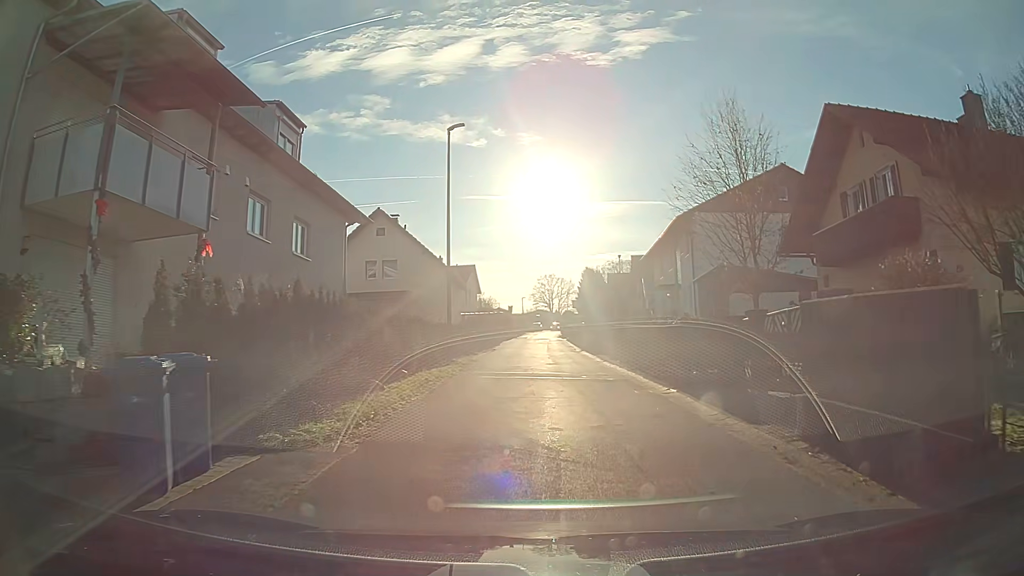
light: Day
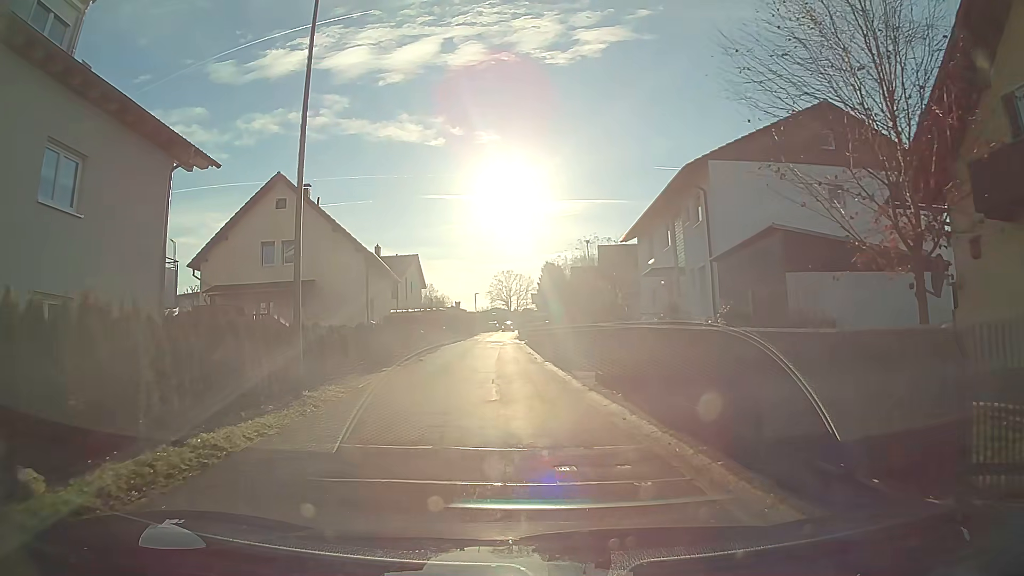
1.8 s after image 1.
(+0.3, +11.0) m; +2°
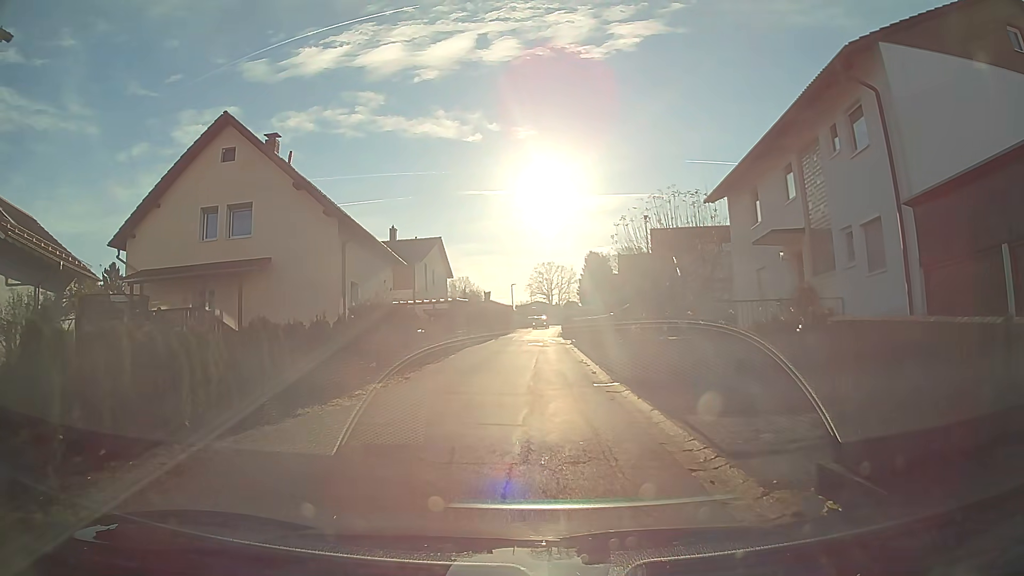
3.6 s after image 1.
(-0.3, +10.3) m; -3°
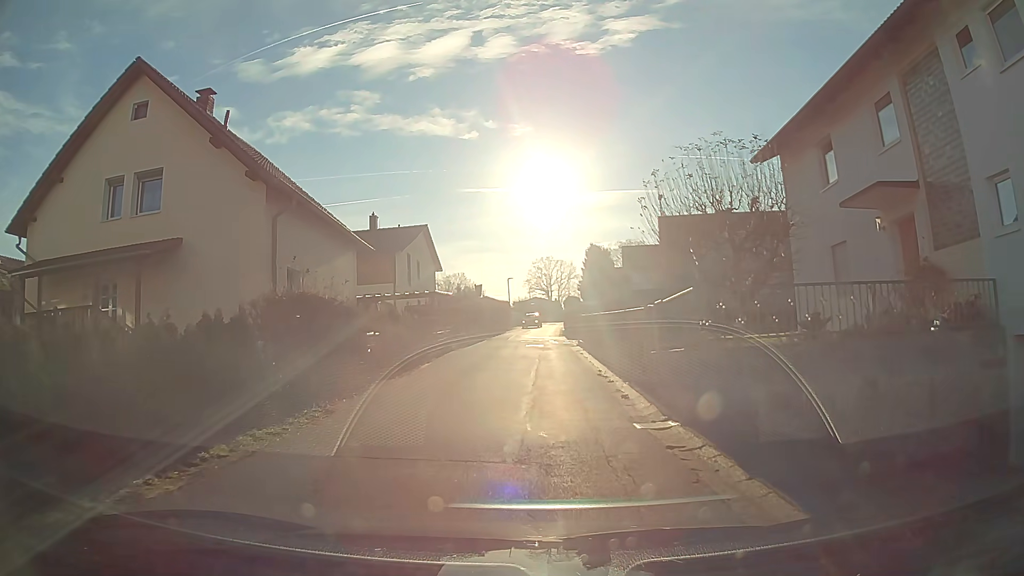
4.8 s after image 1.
(0.0, +6.1) m; 0°
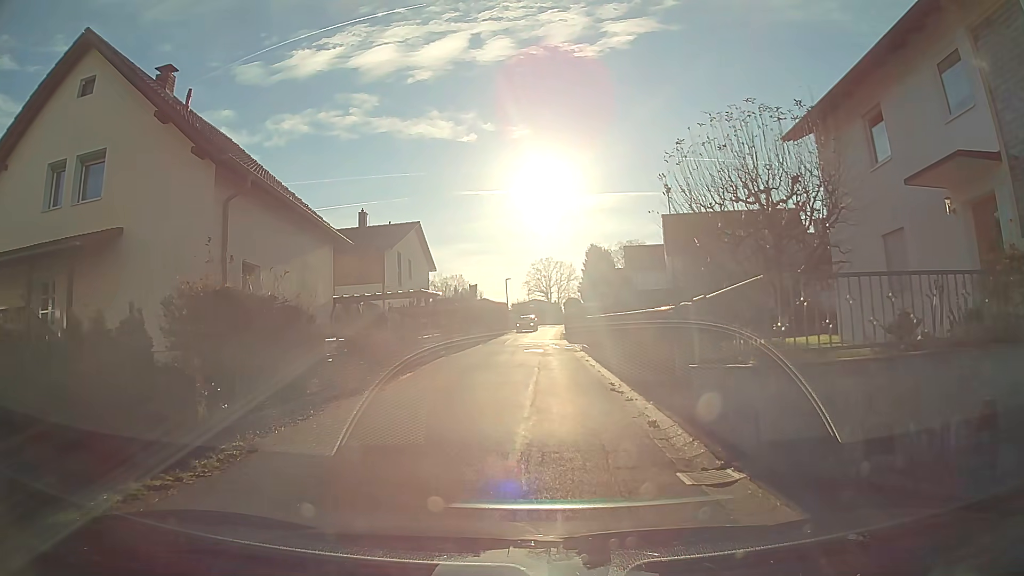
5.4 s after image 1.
(0.0, +2.8) m; 0°
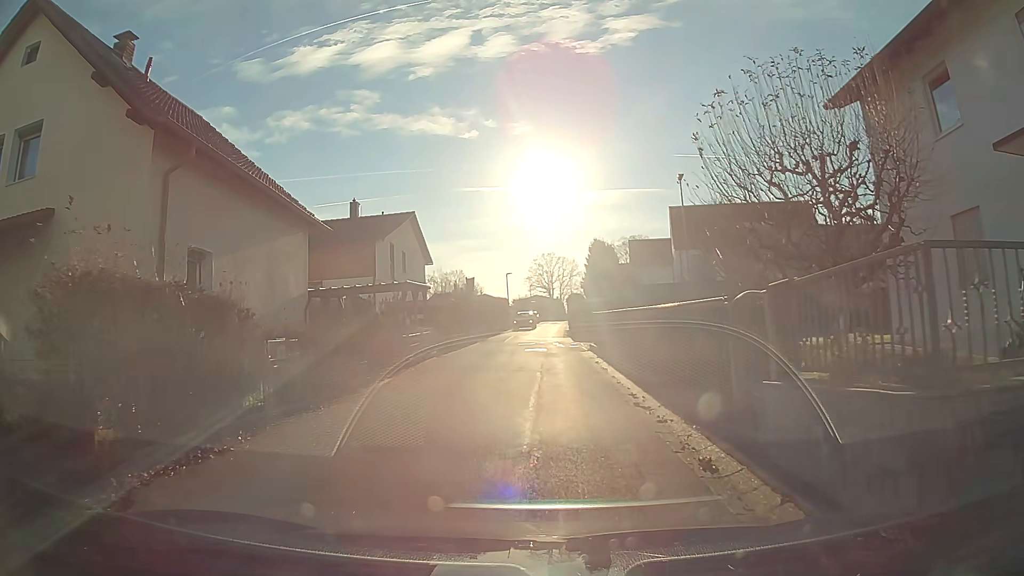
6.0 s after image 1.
(0.0, +2.7) m; 0°
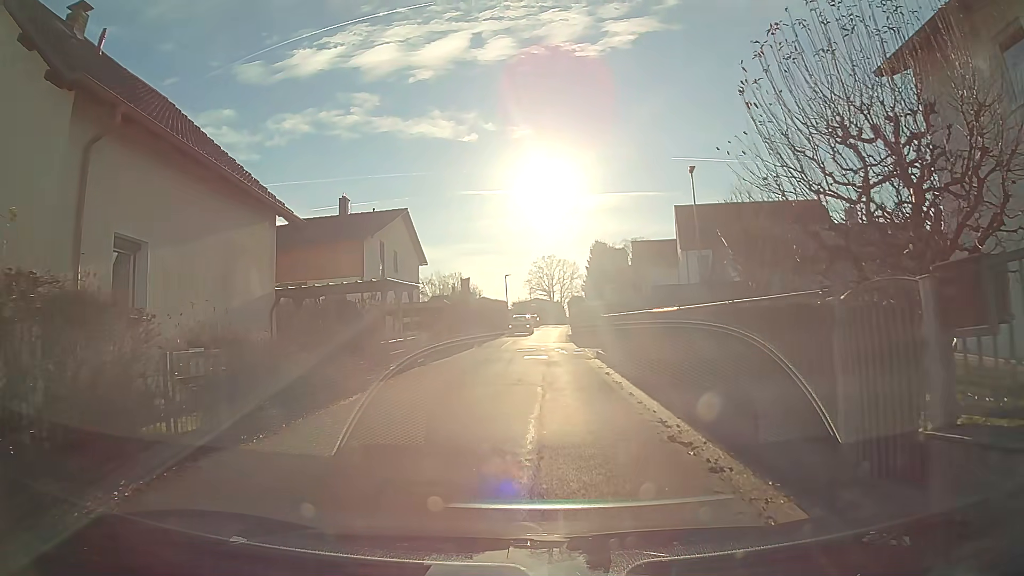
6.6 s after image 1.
(0.0, +2.5) m; 0°
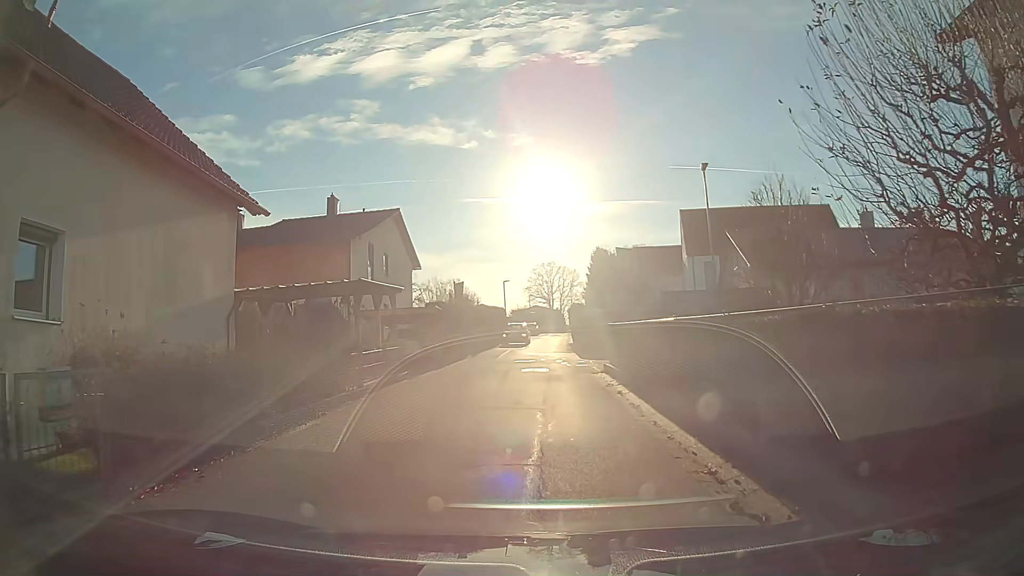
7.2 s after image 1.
(0.0, +2.4) m; 0°
(0, +10) (0, +20) (0, +30) (0, +40) (+1, +50) (+1, +60) (+2, +70) (+2, +80) (+3, +90) (+5, +100) m
